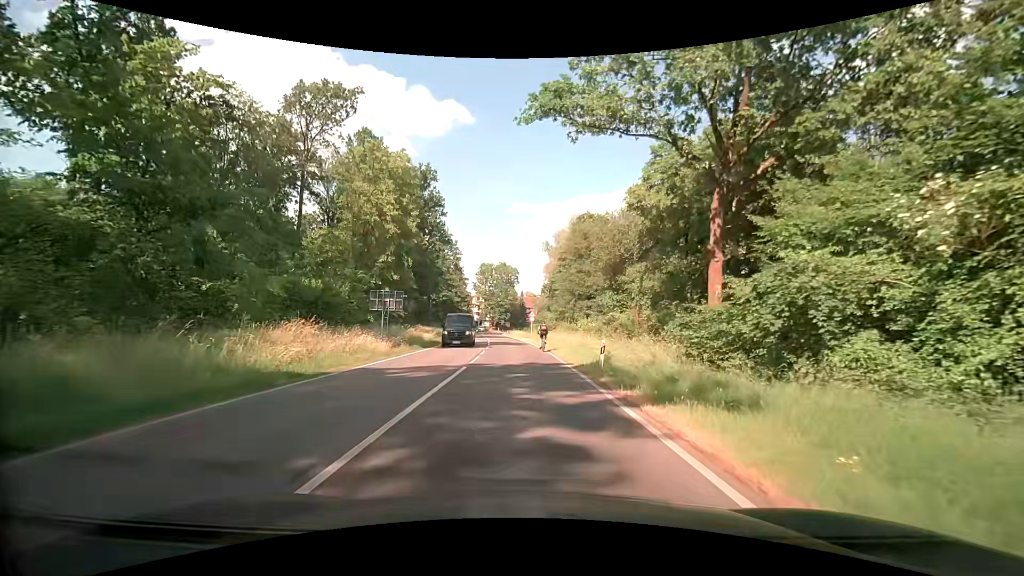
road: secondary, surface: asphalt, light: Day
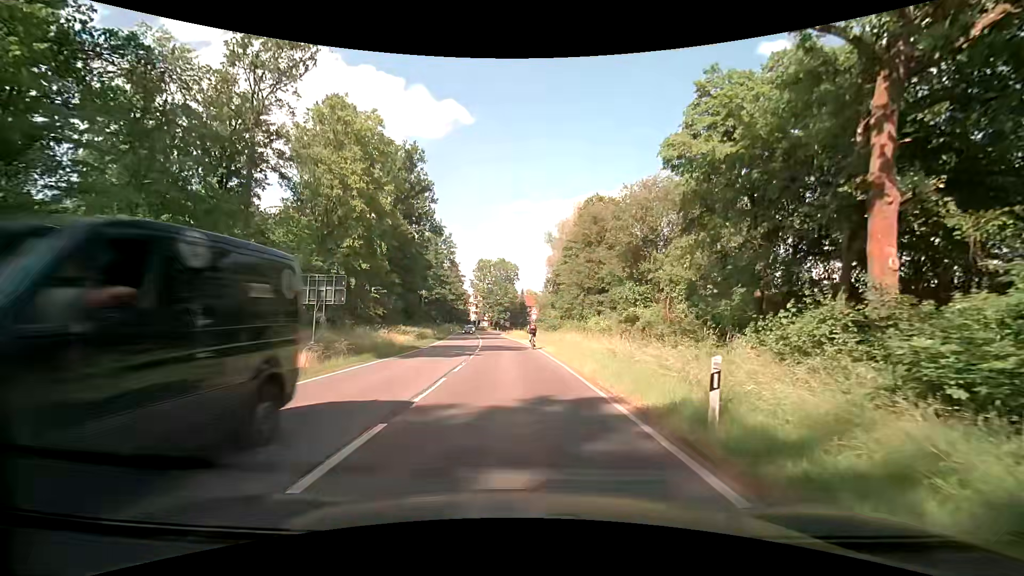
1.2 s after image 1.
(-0.1, +9.7) m; -1°
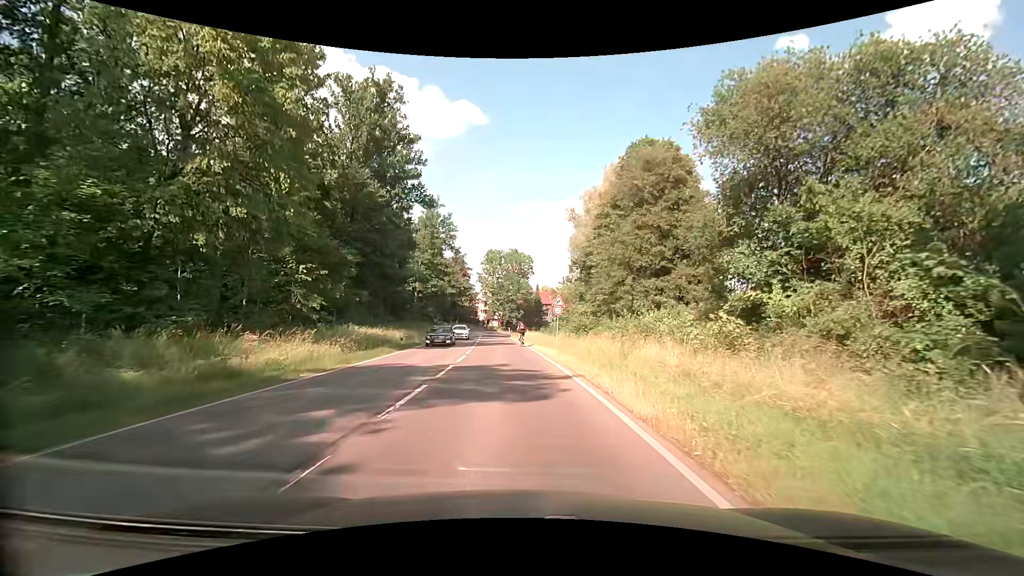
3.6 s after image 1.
(-0.1, +19.7) m; -1°
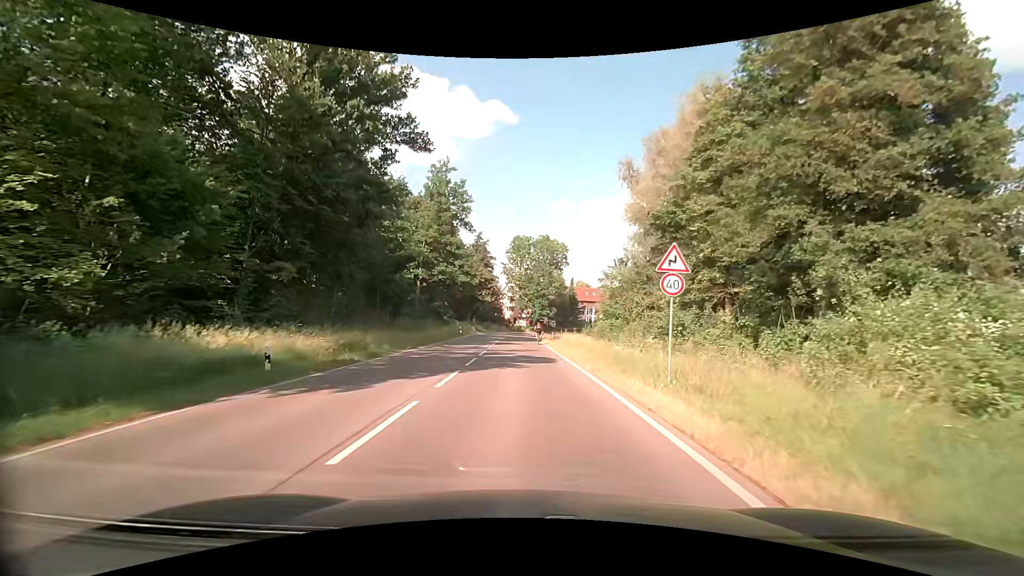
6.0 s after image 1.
(-0.5, +20.7) m; -3°
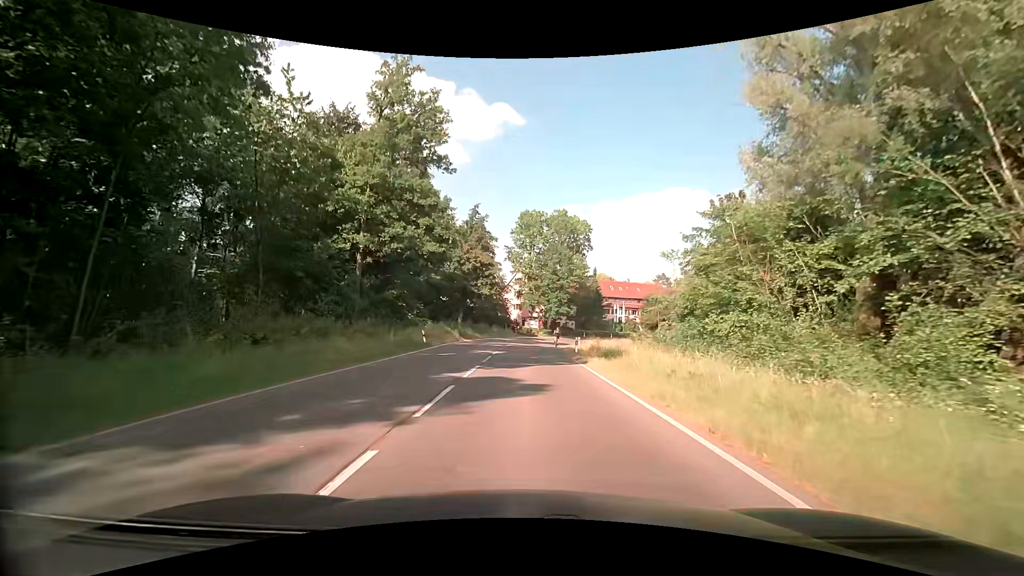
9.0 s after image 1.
(-0.5, +27.7) m; 0°
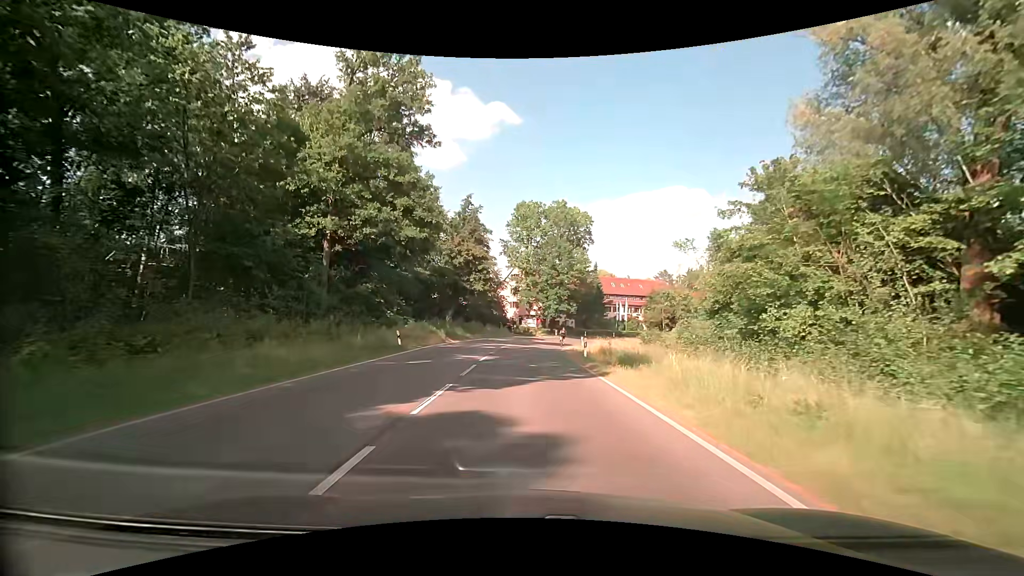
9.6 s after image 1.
(0.0, +5.9) m; -1°
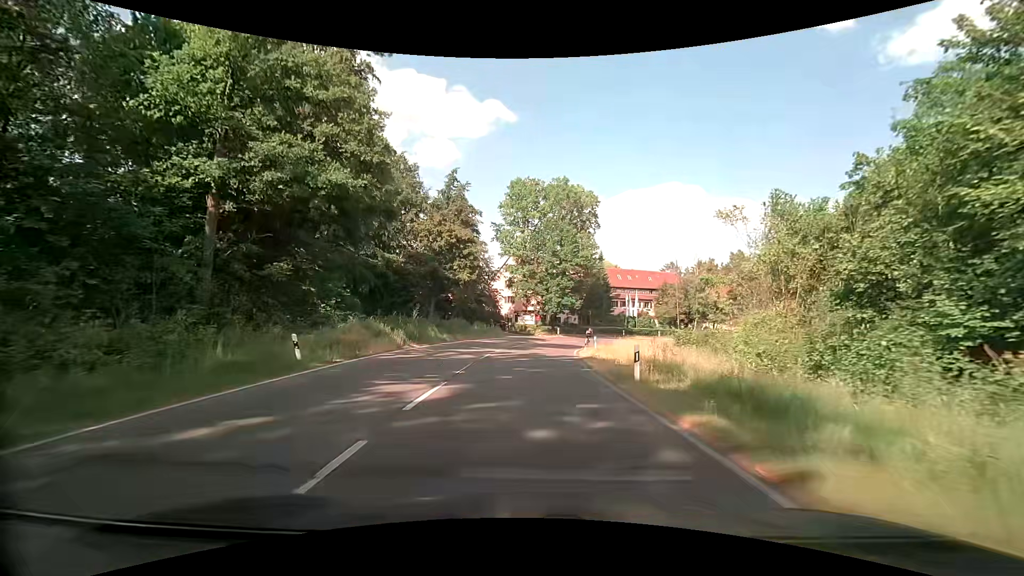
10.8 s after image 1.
(+0.2, +11.9) m; +1°
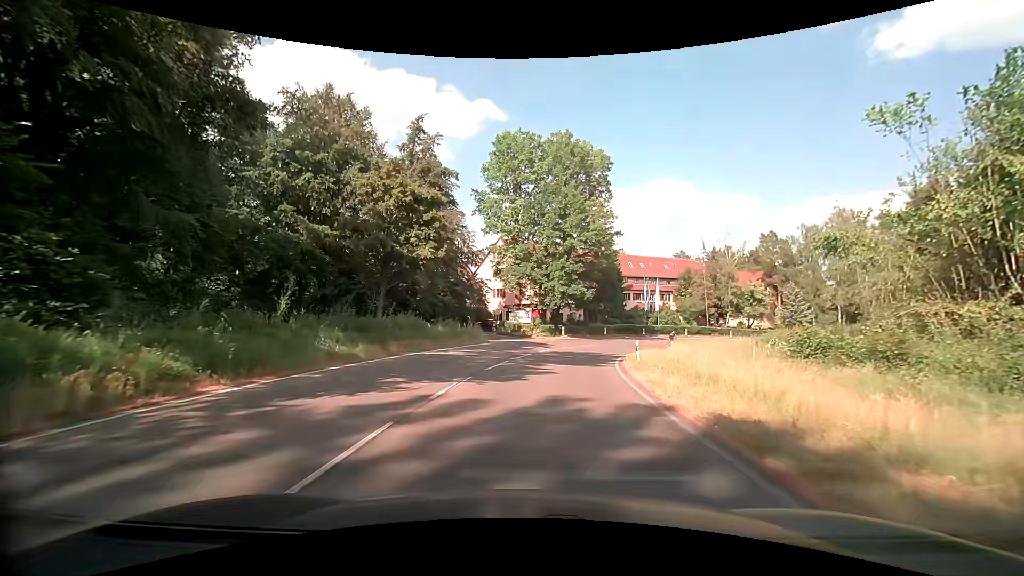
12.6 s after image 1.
(+0.1, +16.9) m; +1°
(0, +10) (+1, +20) (+3, +30) (+7, +39) (+11, +48) (+17, +56) (+25, +63) (+33, +67) (+43, +70) (+53, +70) m
